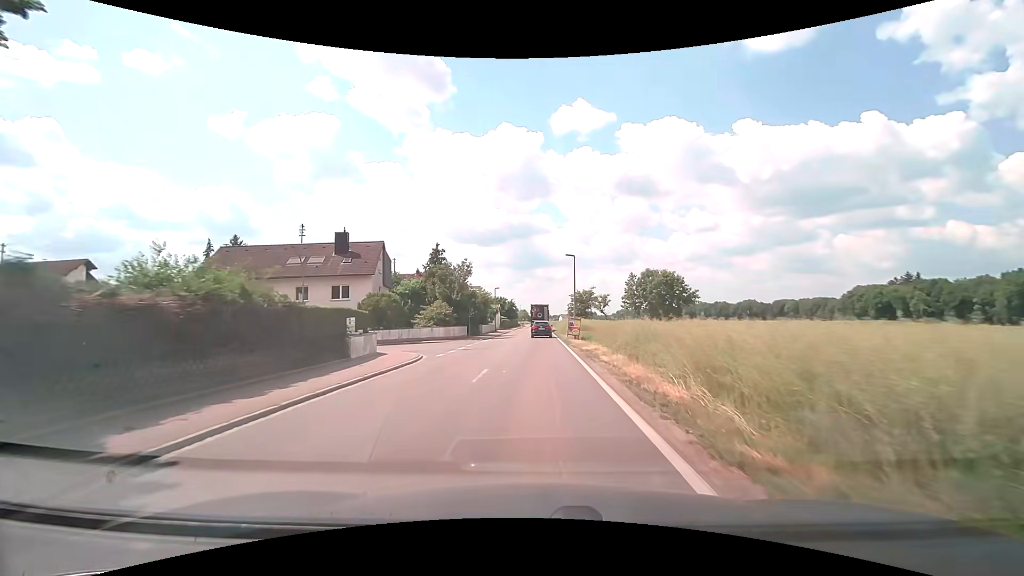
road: tertiary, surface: asphalt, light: Day
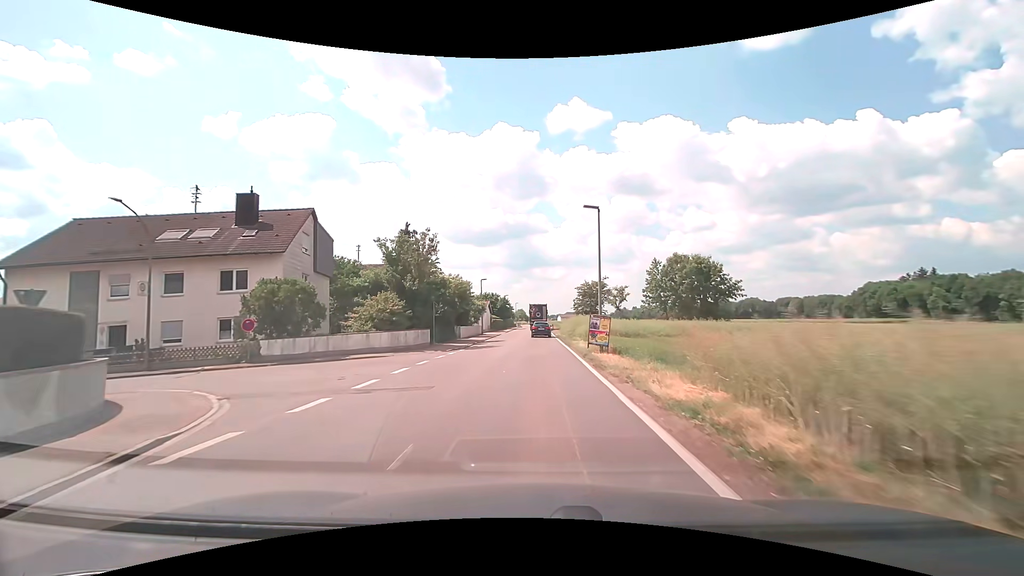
(+0.1, +15.4) m; 0°
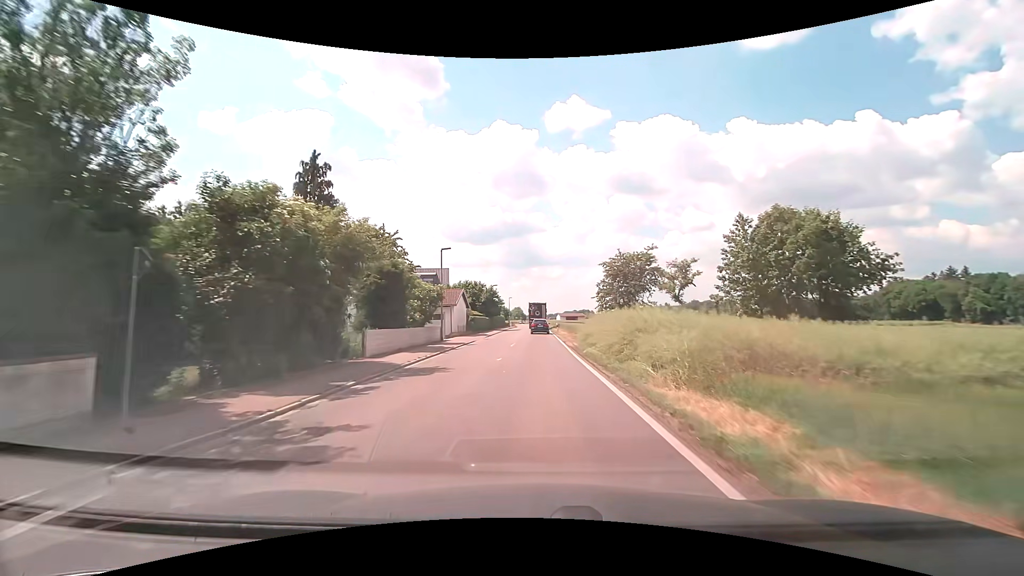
(+0.1, +23.4) m; 0°
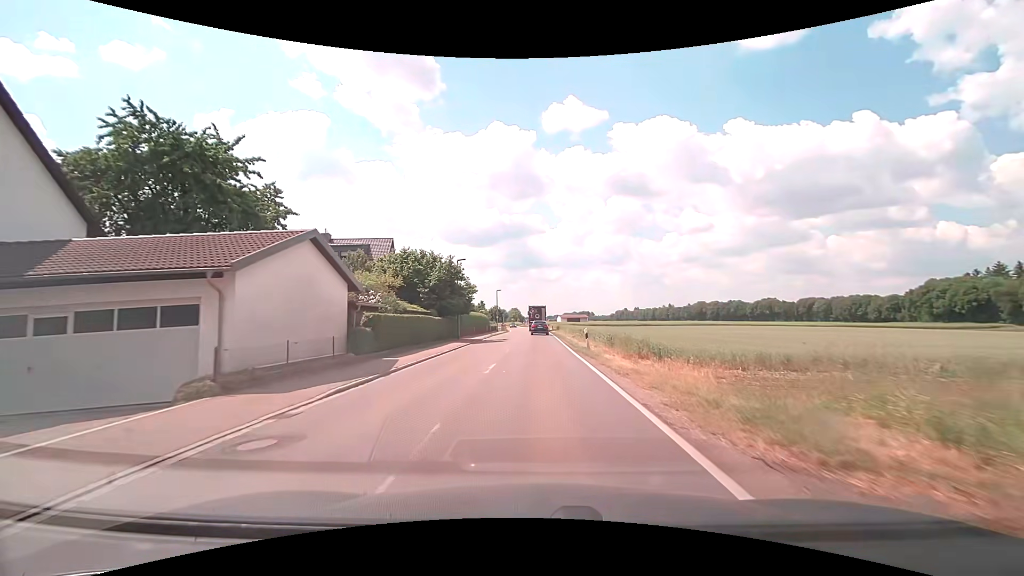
(+0.2, +31.6) m; 0°
(0, +10) (0, +20) (0, +30) (0, +40) (0, +50) (0, +60) (+1, +70) (+1, +80) (+1, +90) (0, +100) m
